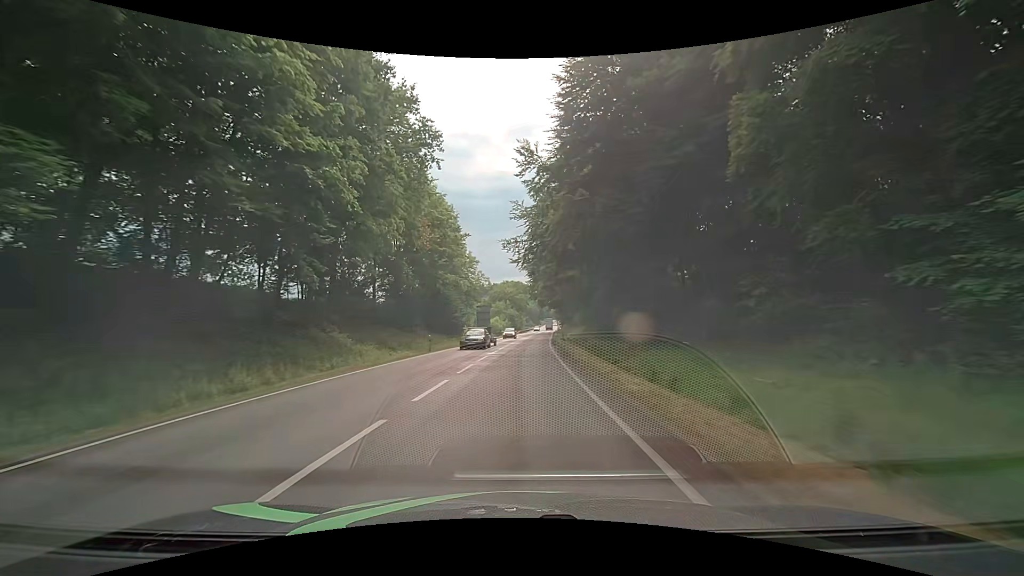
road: primary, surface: asphalt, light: Day
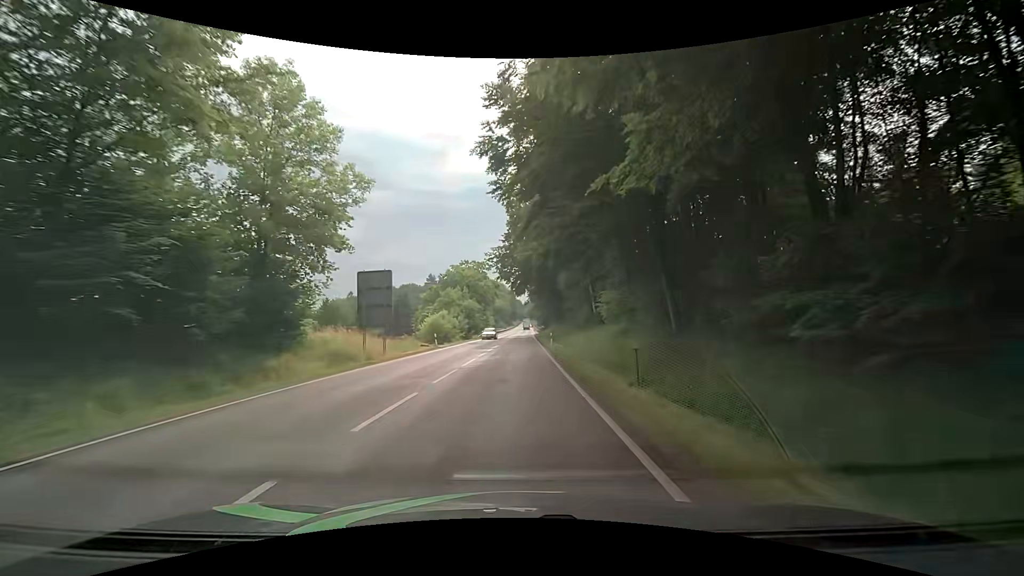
(+1.1, +44.8) m; +3°
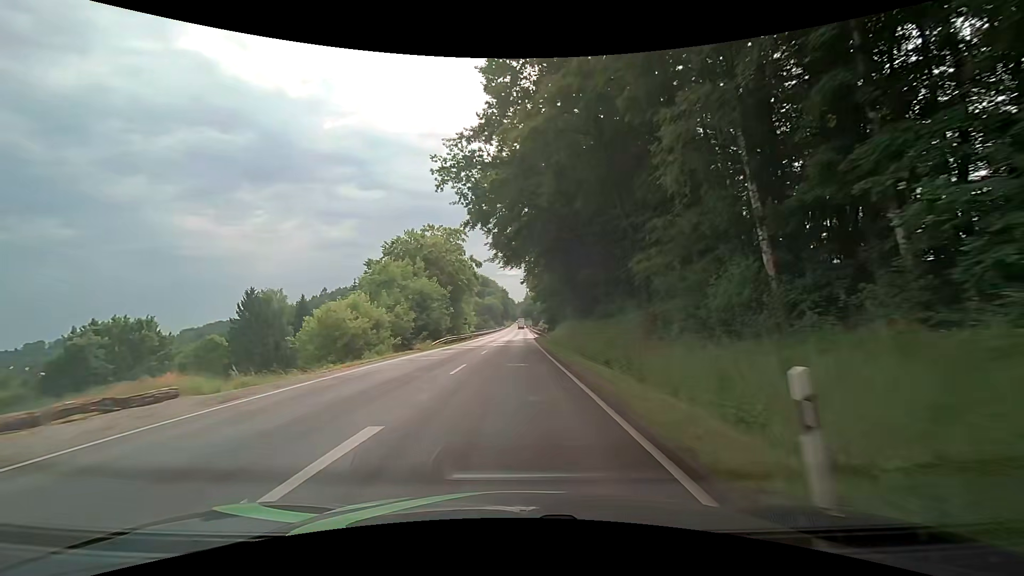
(+0.4, +34.4) m; +1°
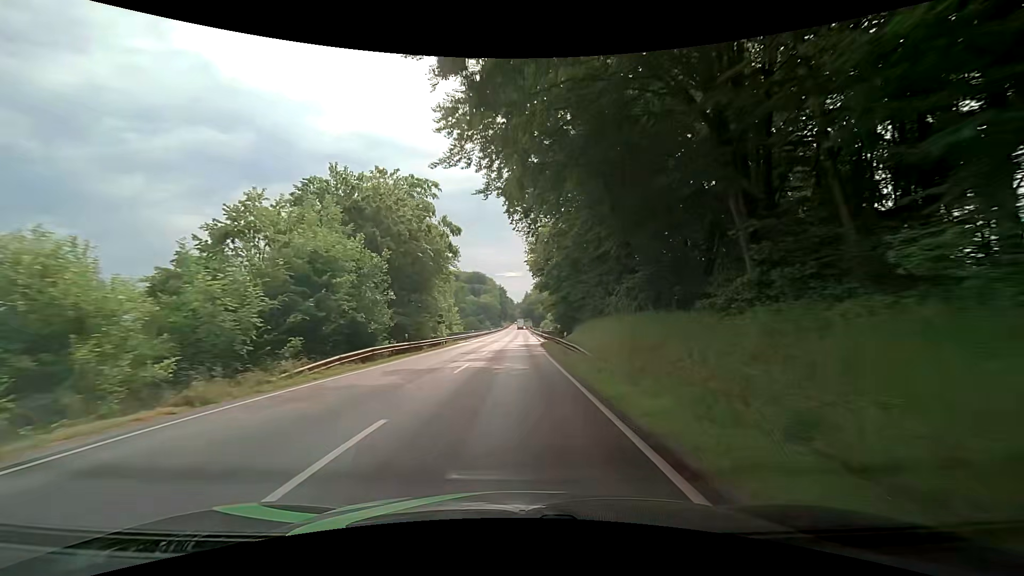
(+0.1, +23.2) m; 0°
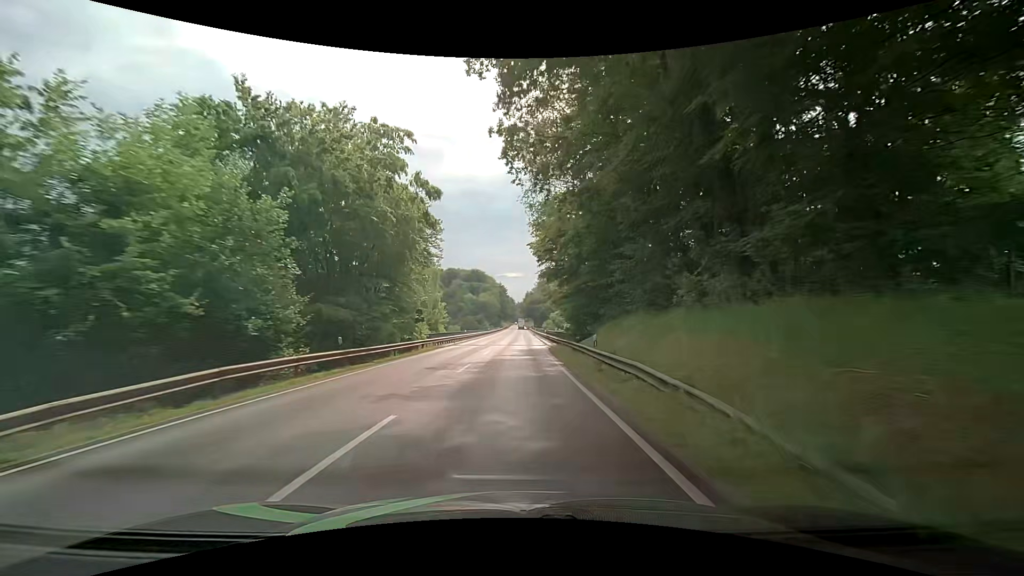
(-0.1, +11.7) m; -1°
(0, +10) (0, +20) (0, +30) (0, +40) (+1, +50) (+1, +60) (+1, +70) (+1, +80) (+2, +90) (+2, +100) m
